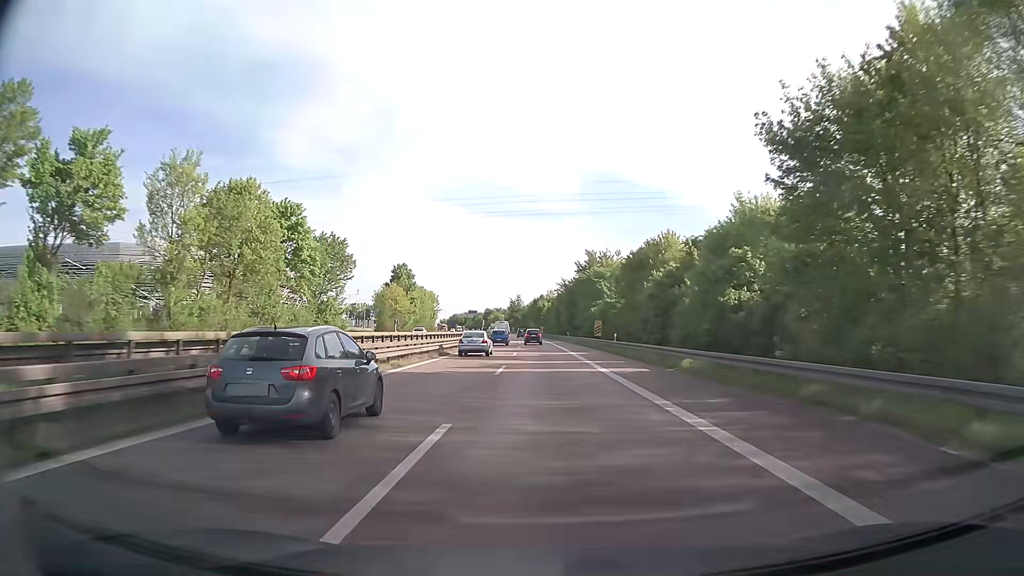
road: trunk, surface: asphalt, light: Day
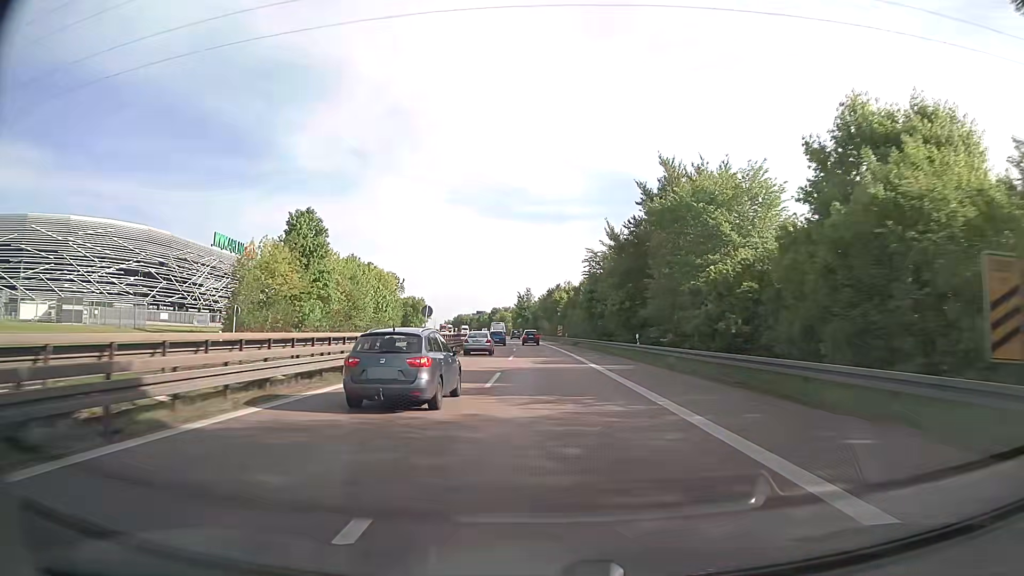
(-0.8, +59.2) m; -1°
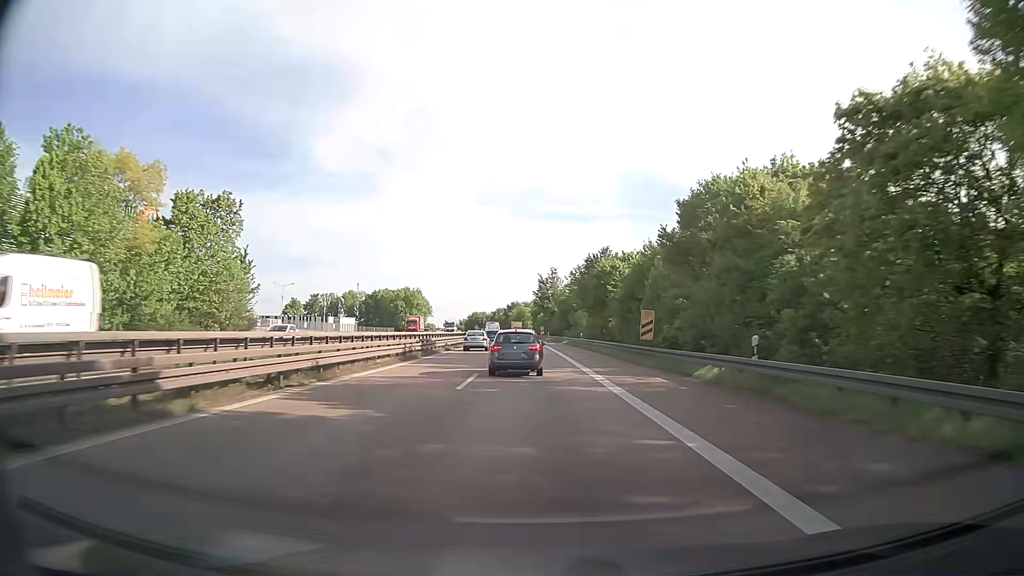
(-1.4, +72.8) m; -2°
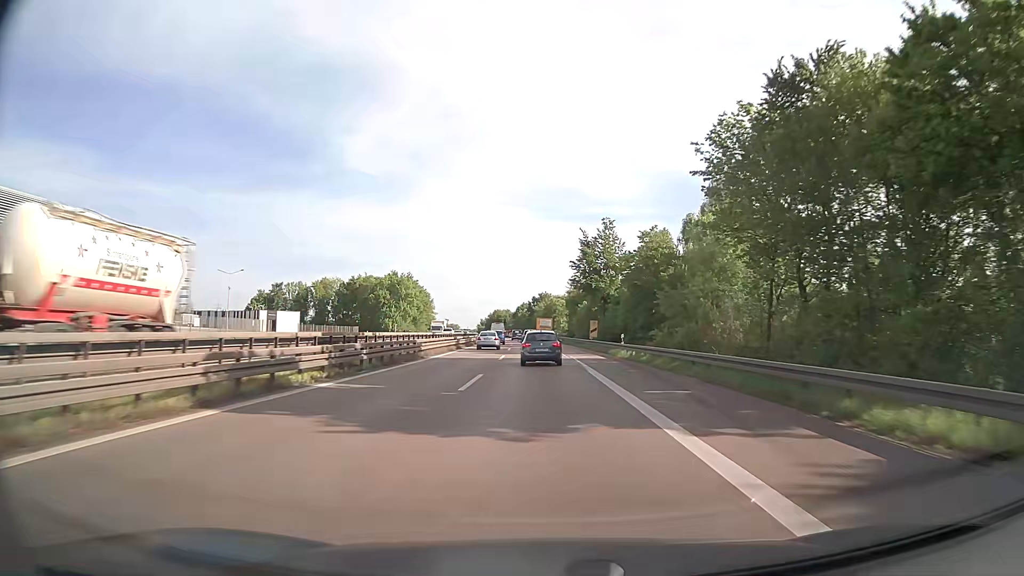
(-1.9, +72.3) m; -3°
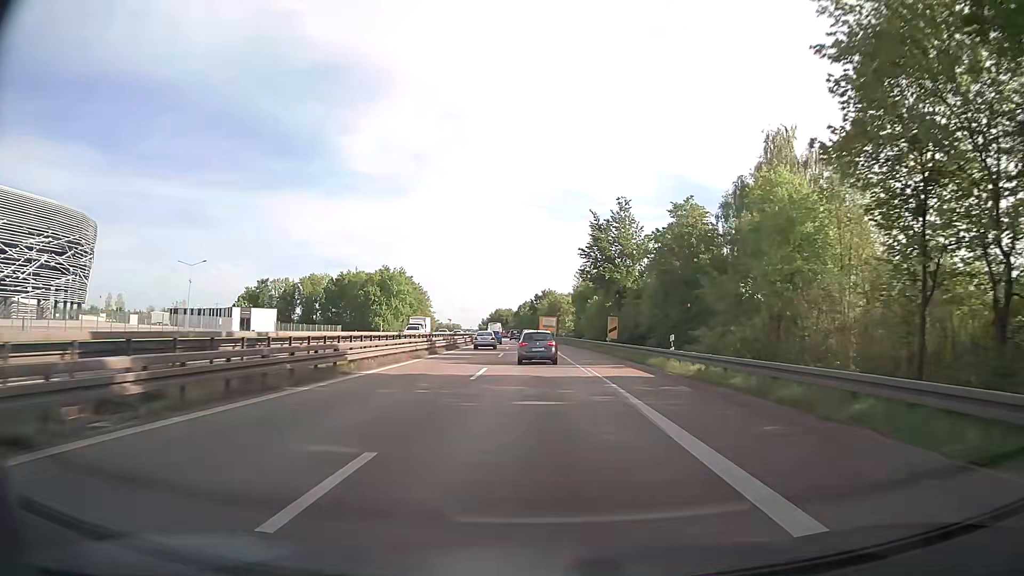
(0.0, +14.4) m; 0°
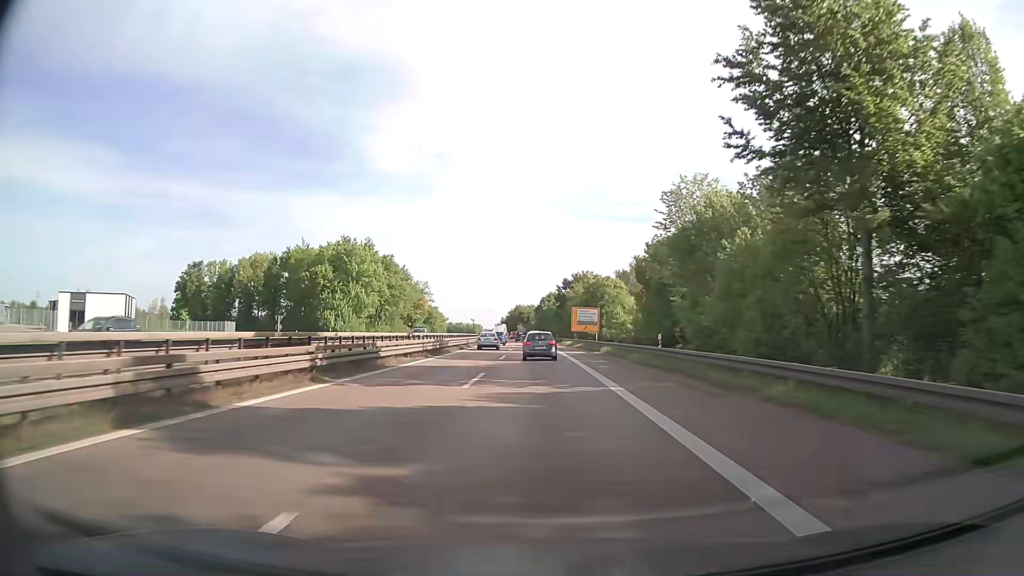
(-1.0, +56.8) m; -2°
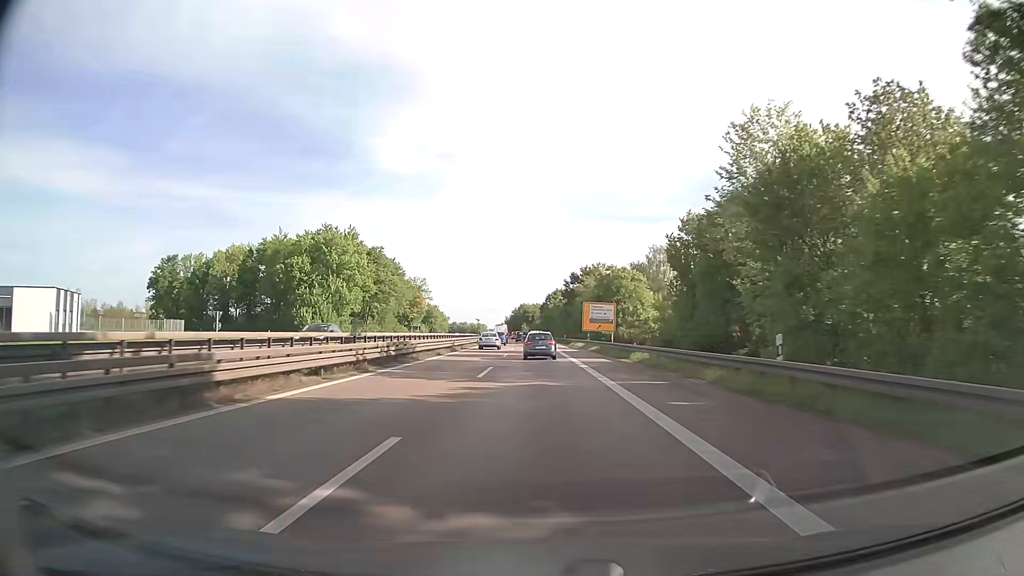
(-0.1, +14.1) m; -1°
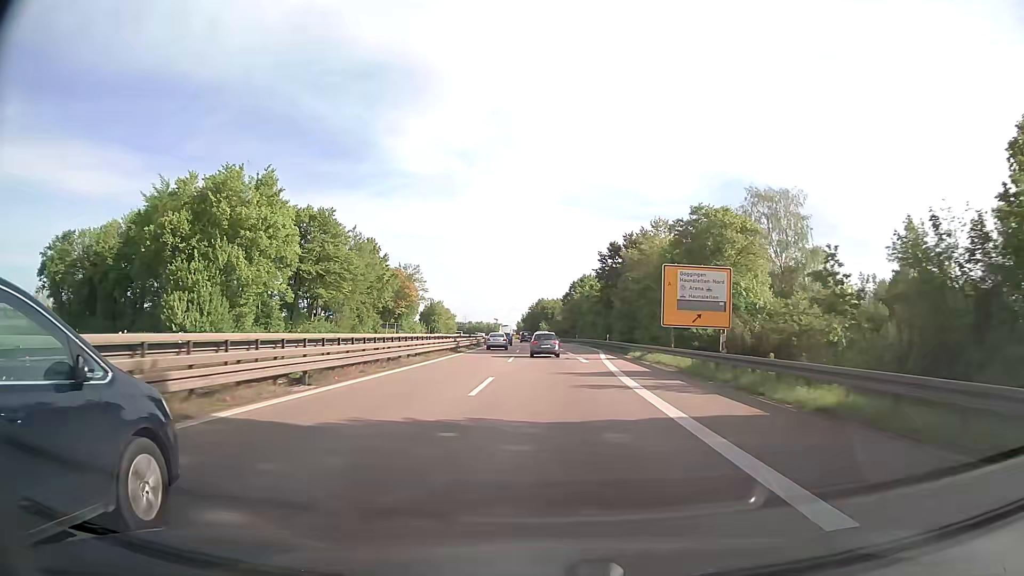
(-0.5, +42.0) m; -1°
(0, +10) (0, +20) (0, +30) (-1, +40) (-1, +50) (-1, +60) (-1, +70) (-2, +80) (-2, +90) (-3, +100) m
